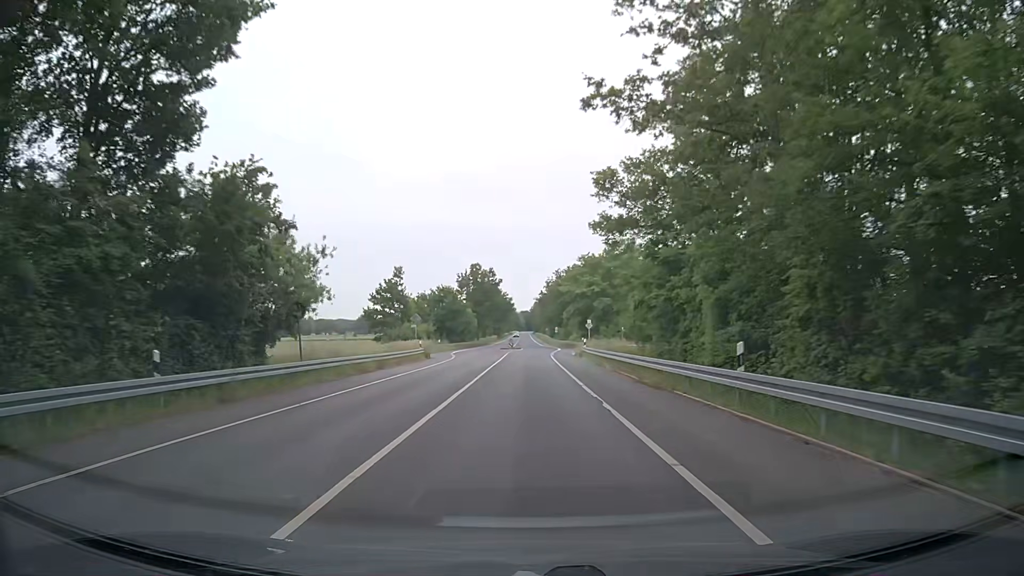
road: tertiary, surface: asphalt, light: Day
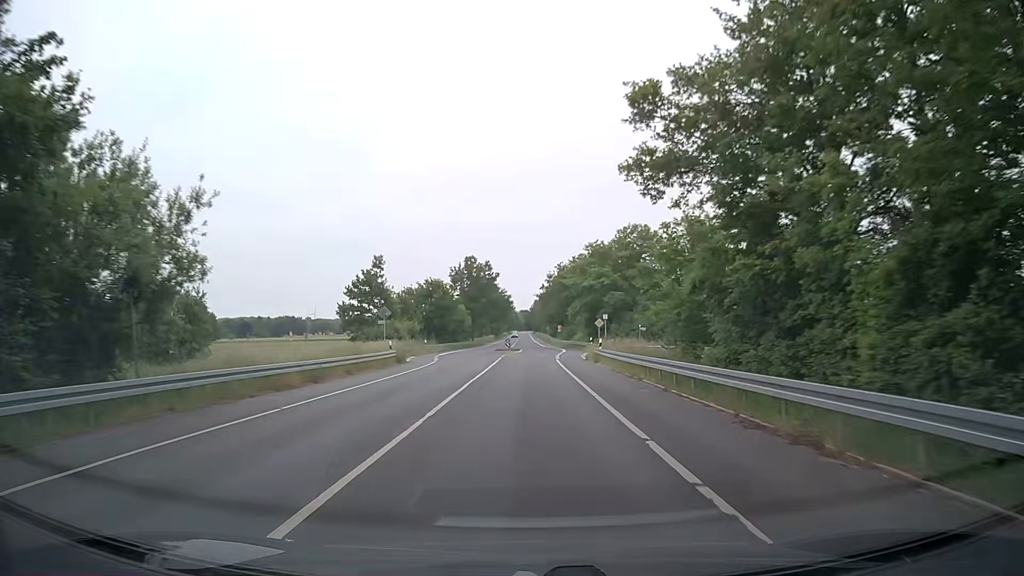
(0.0, +10.7) m; 0°
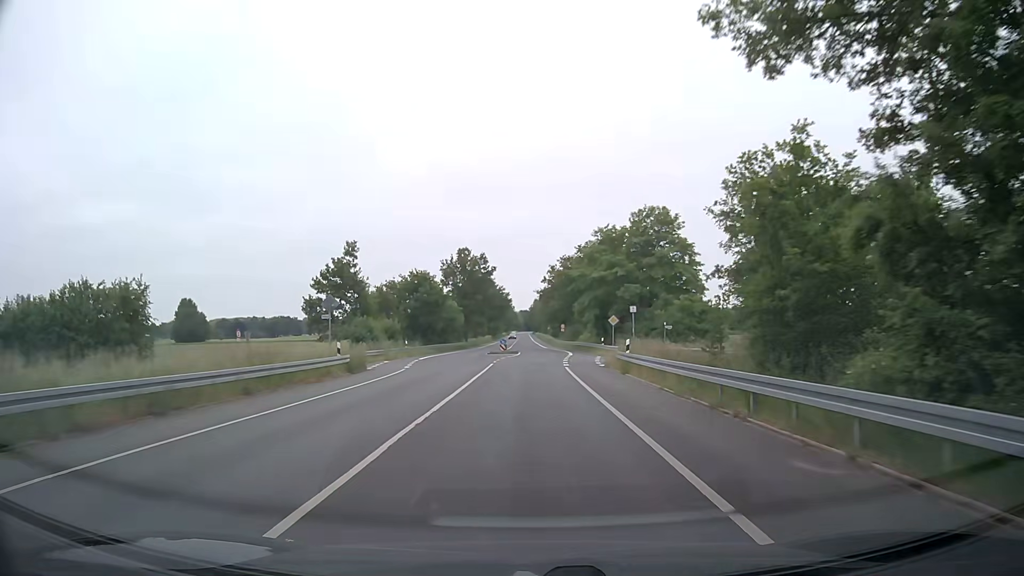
(0.0, +10.7) m; 0°
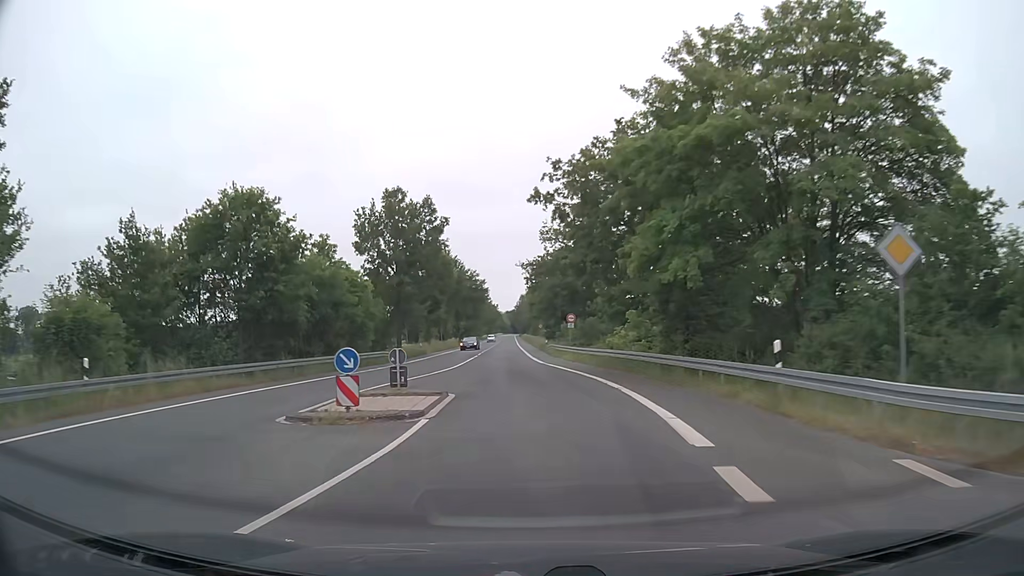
(+0.9, +42.7) m; +2°
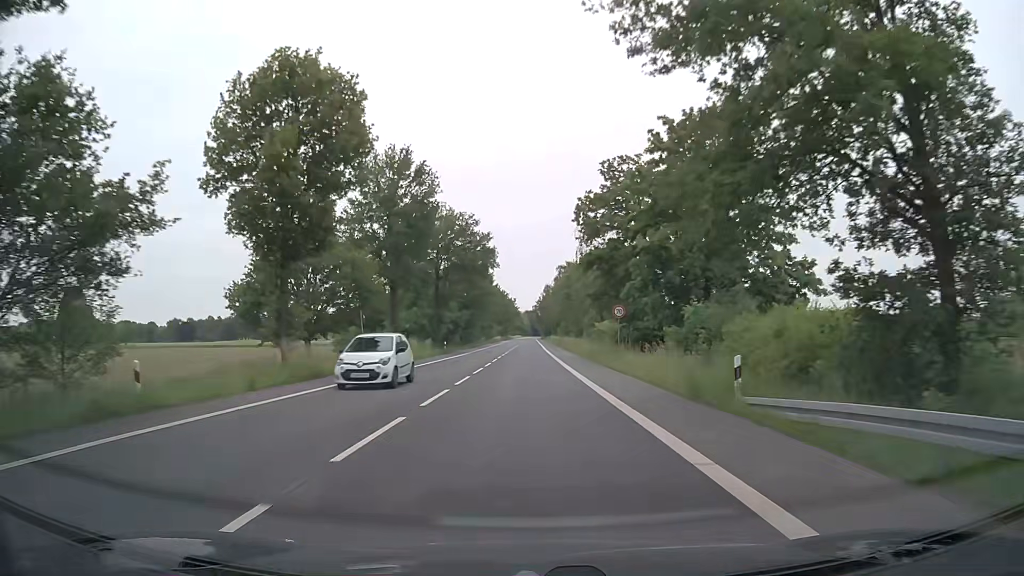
(-2.2, +53.6) m; -2°
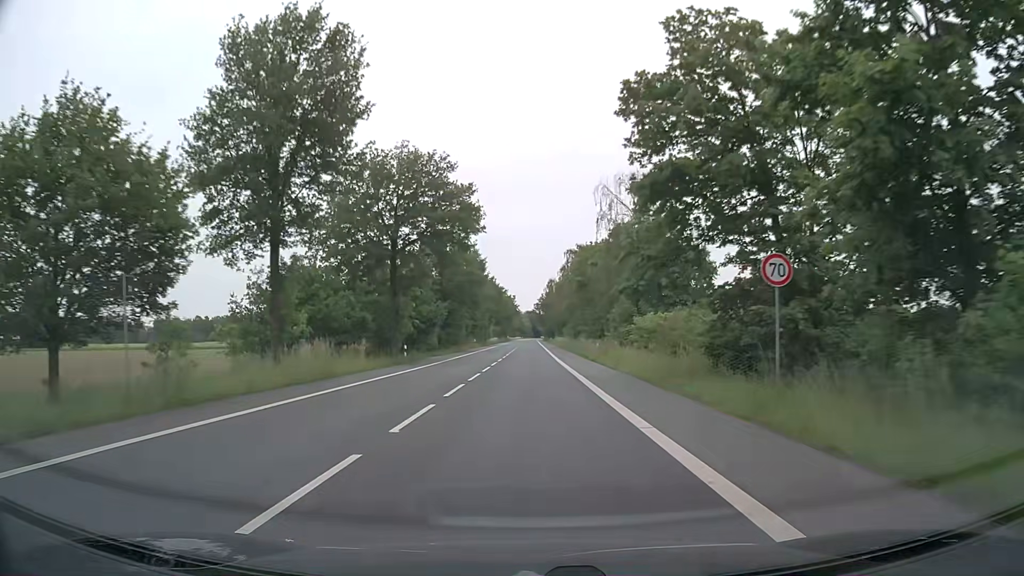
(+0.1, +21.4) m; 0°
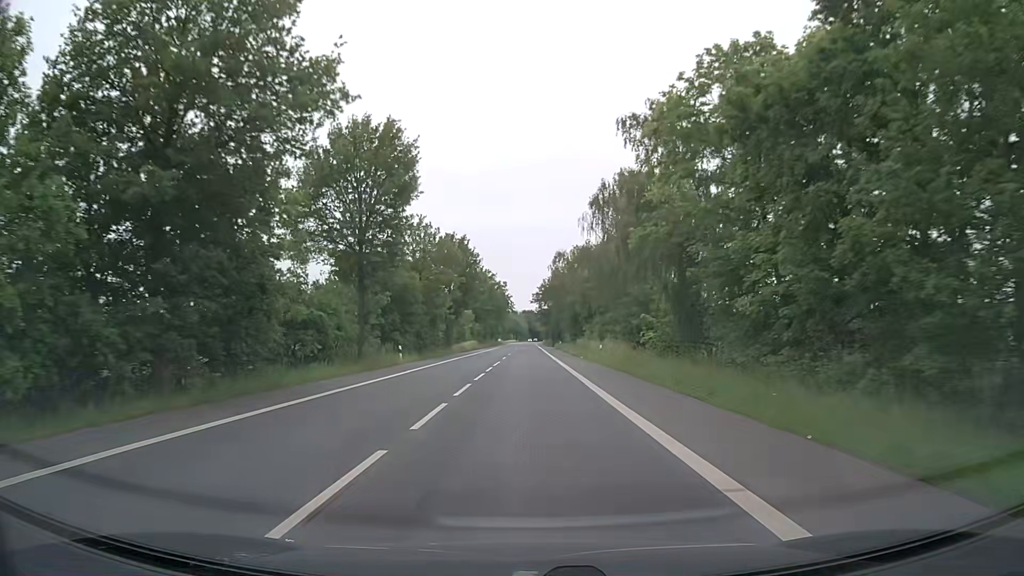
(-0.1, +53.6) m; 0°
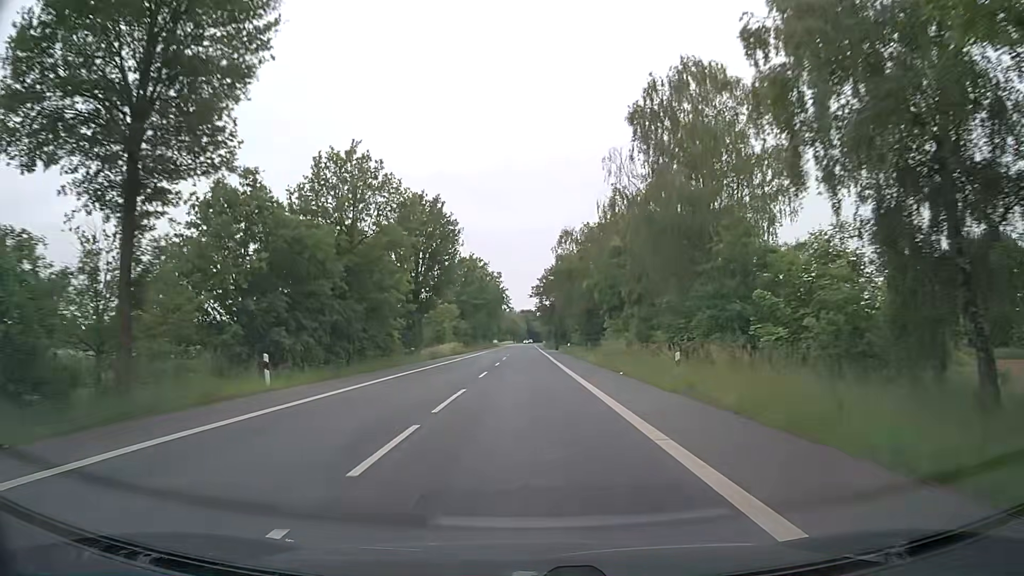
(+0.1, +21.5) m; 0°
